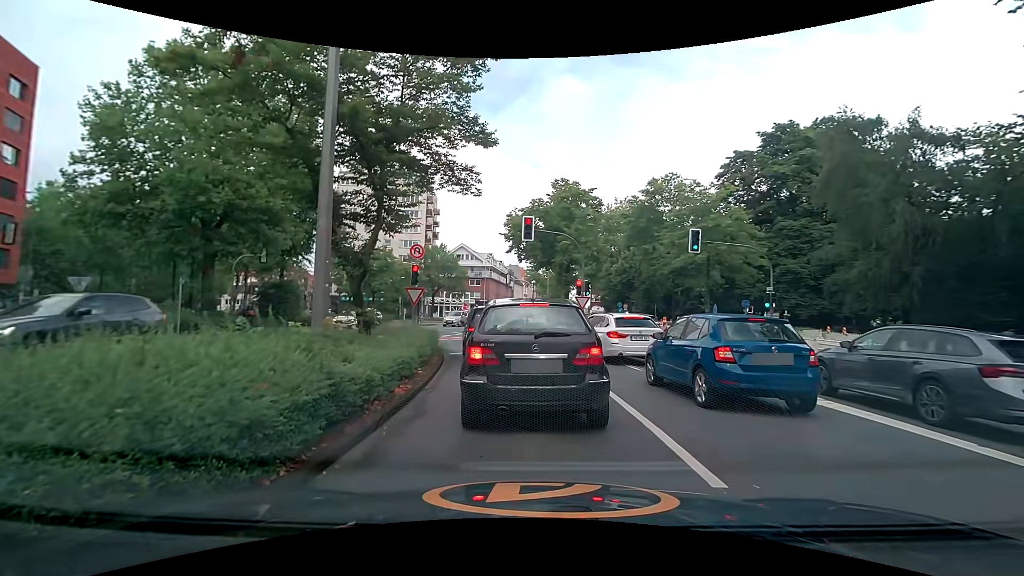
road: secondary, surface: asphalt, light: Day
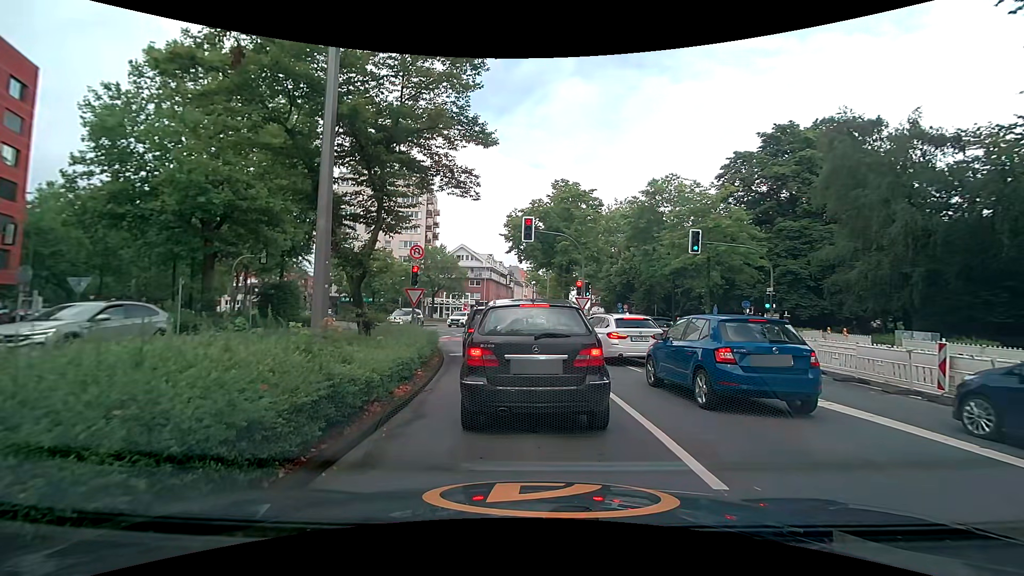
(0.0, +0.1) m; 0°
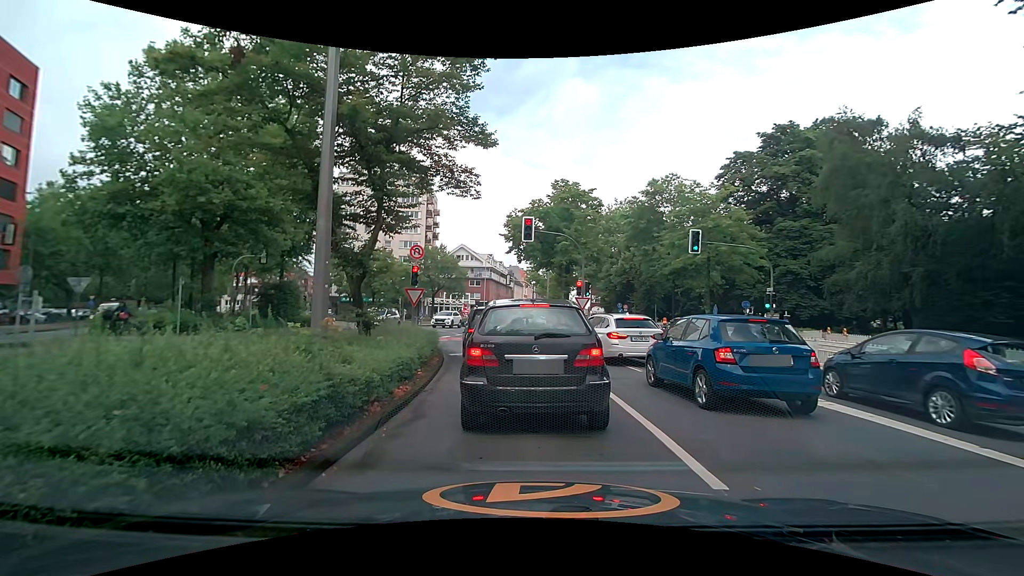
(0.0, 0.0) m; 0°
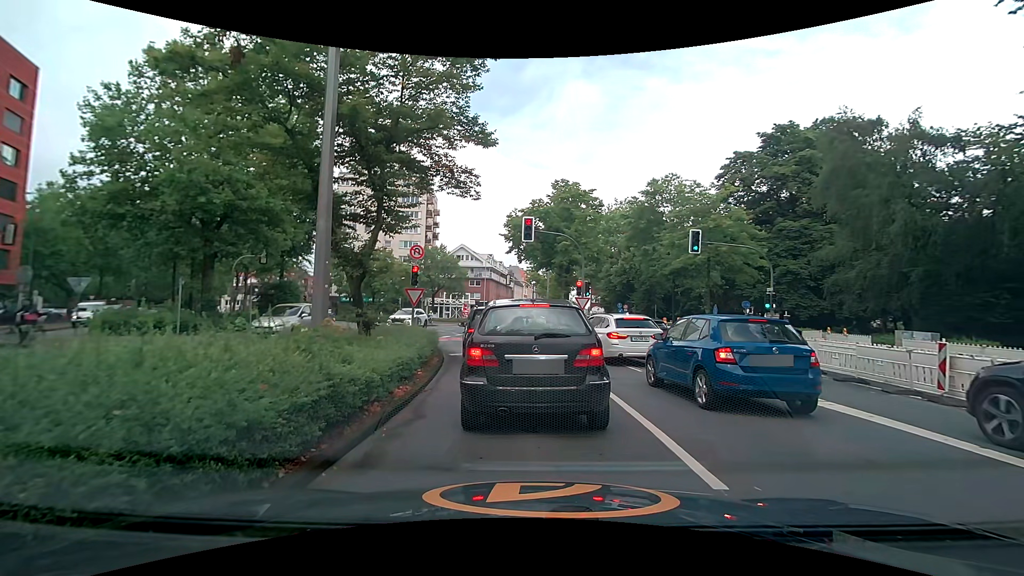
(0.0, 0.0) m; 0°
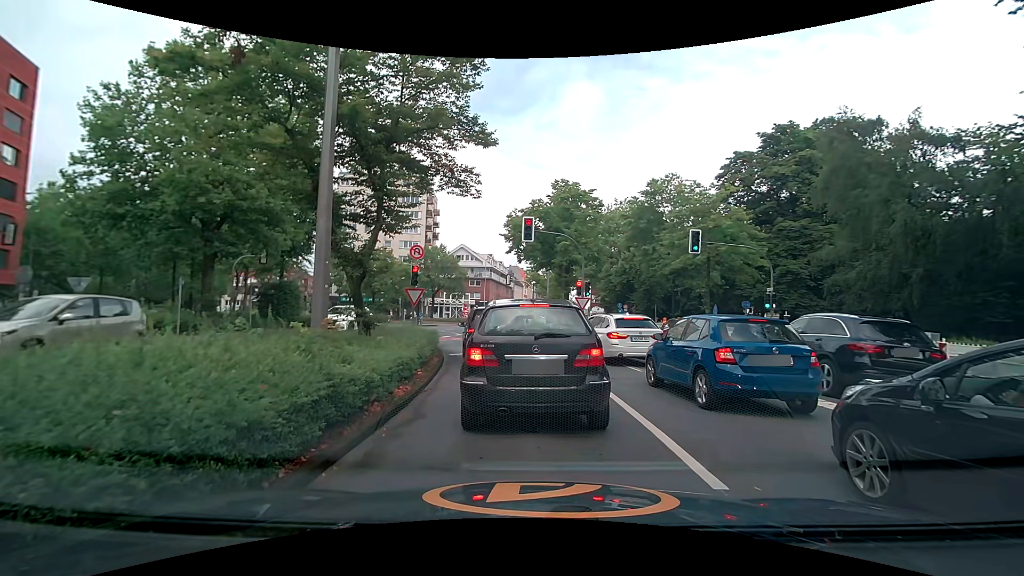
(0.0, 0.0) m; 0°
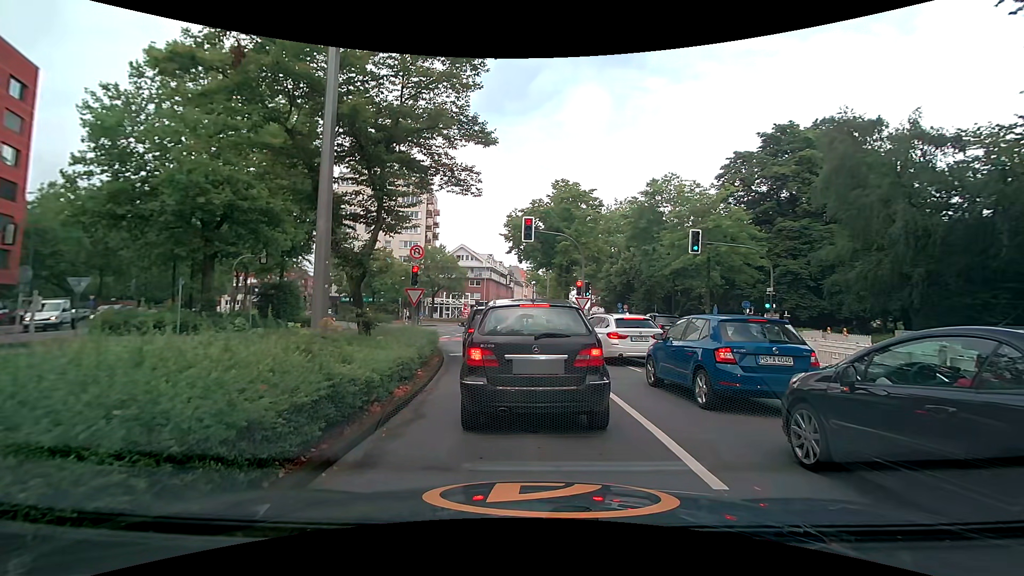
(0.0, 0.0) m; 0°
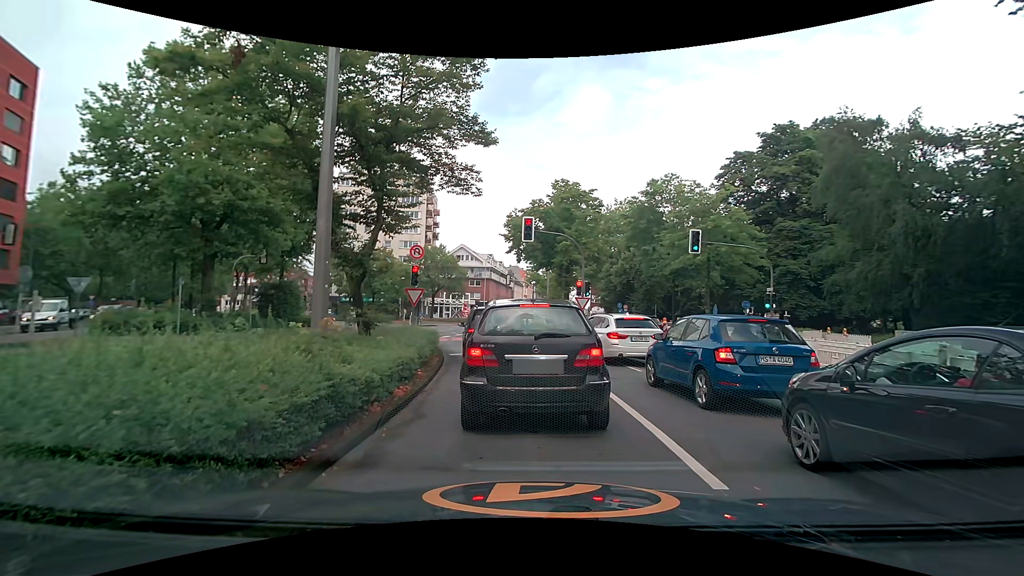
(0.0, 0.0) m; 0°
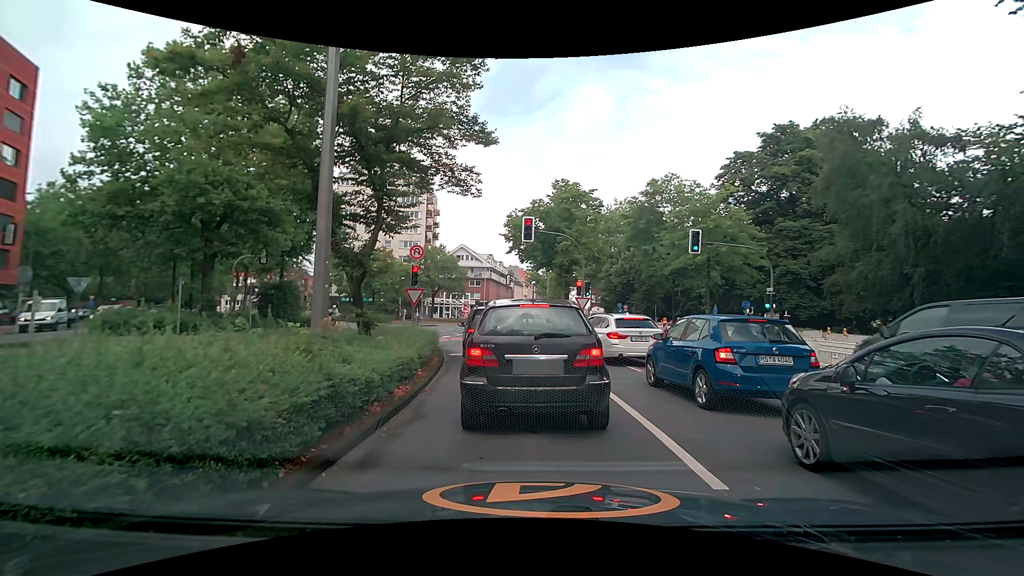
(0.0, 0.0) m; 0°
(-1, +10) (-3, +20) (-6, +29) (-10, +38) (-16, +46) (-22, +54) (-29, +62) (-36, +69) (-42, +77) (-48, +85) m
